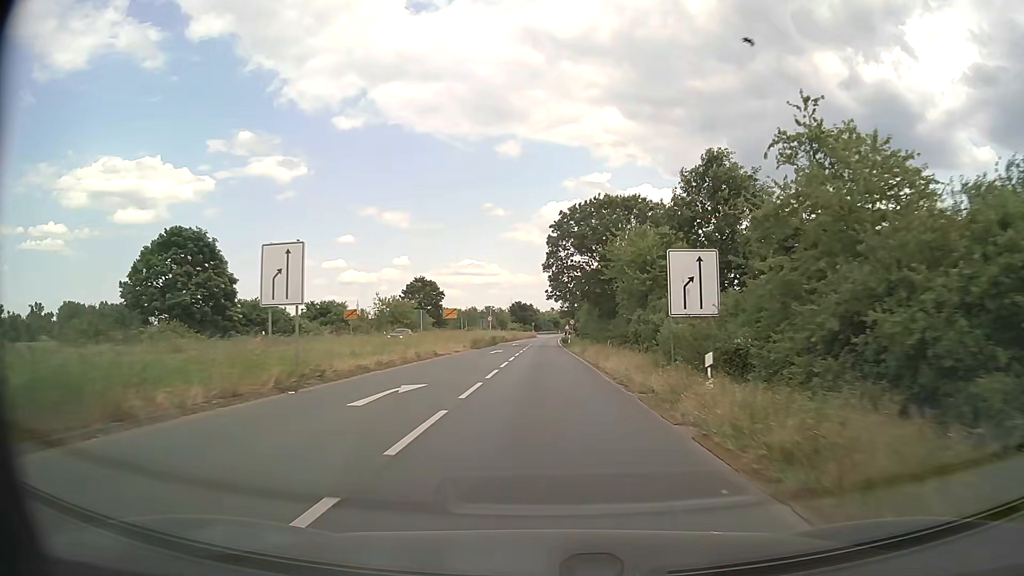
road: primary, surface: asphalt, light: Day
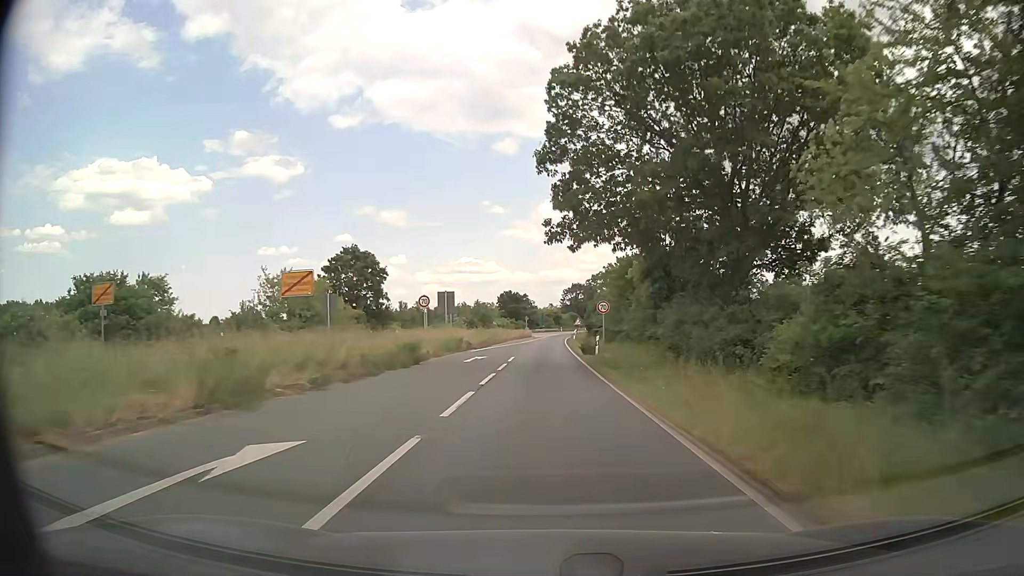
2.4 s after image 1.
(0.0, +39.2) m; 0°
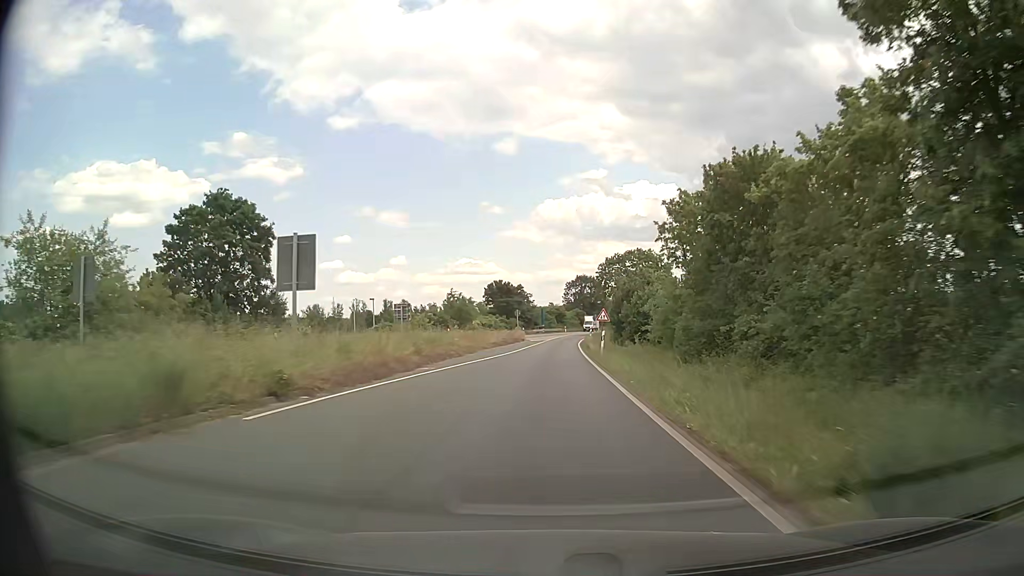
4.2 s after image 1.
(0.0, +30.5) m; 0°
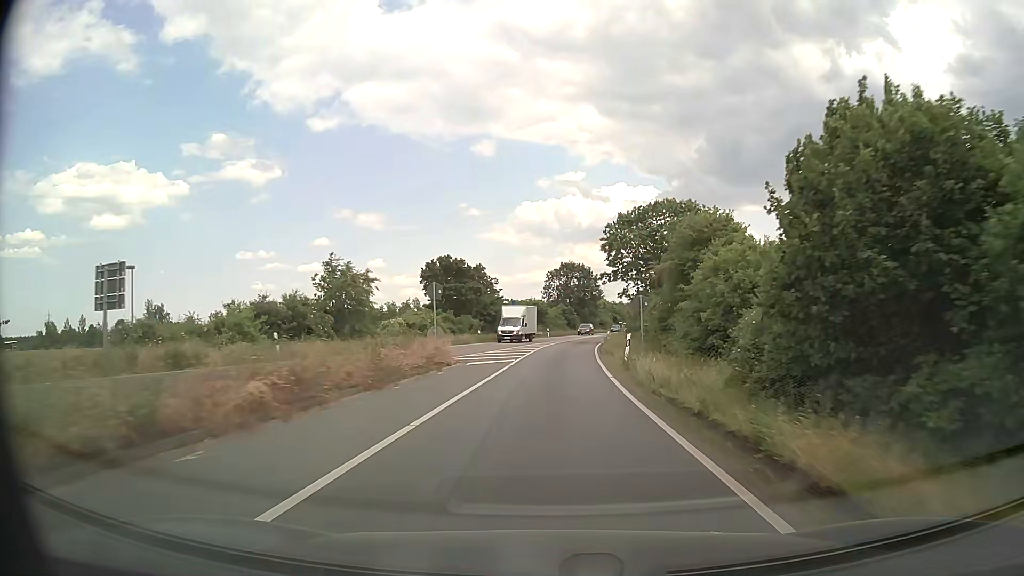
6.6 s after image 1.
(+0.5, +39.0) m; +2°
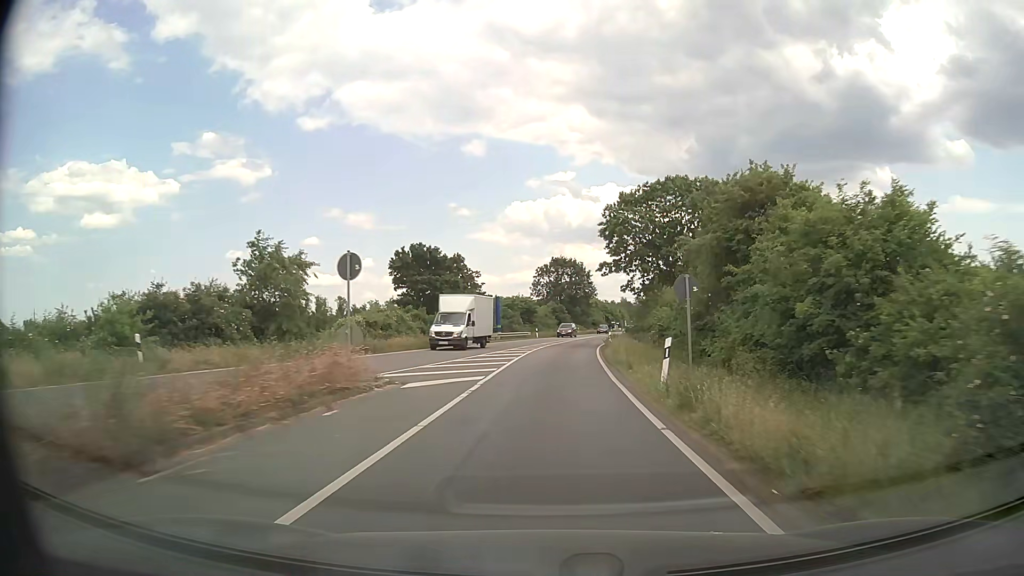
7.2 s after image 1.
(0.0, +9.4) m; +1°
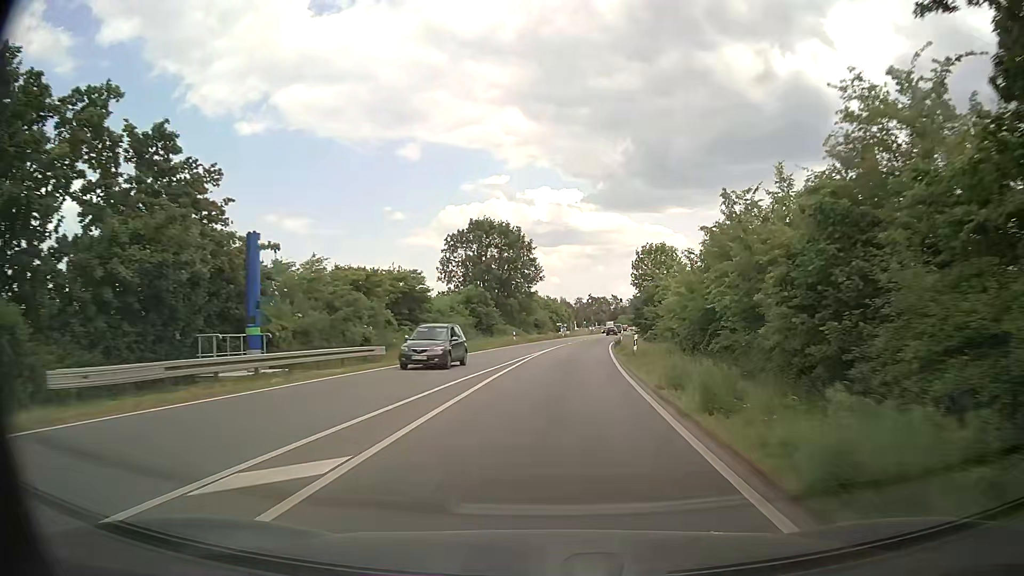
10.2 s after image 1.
(+1.9, +46.5) m; +6°
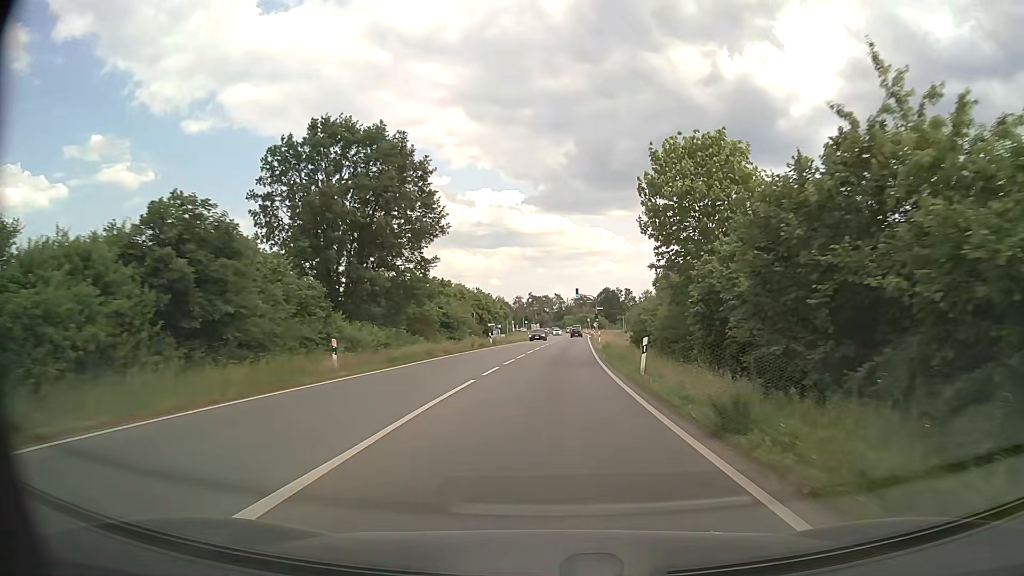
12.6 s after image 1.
(+1.8, +38.1) m; +5°
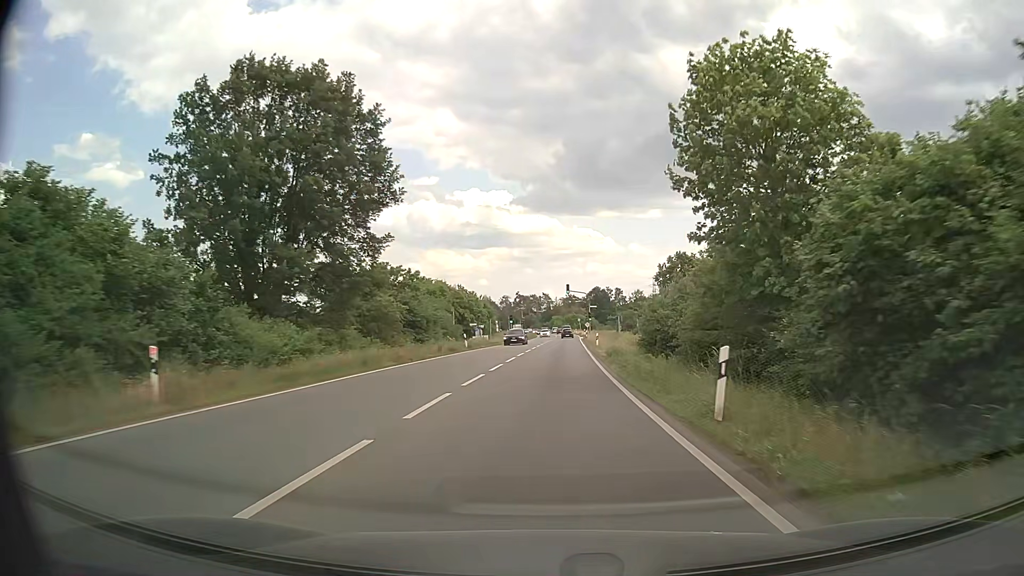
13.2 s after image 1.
(+0.1, +9.7) m; +1°
(0, +10) (0, +20) (+1, +30) (+1, +40) (+1, +50) (+2, +60) (+2, +70) (+3, +80) (+3, +90) (+4, +100) m
